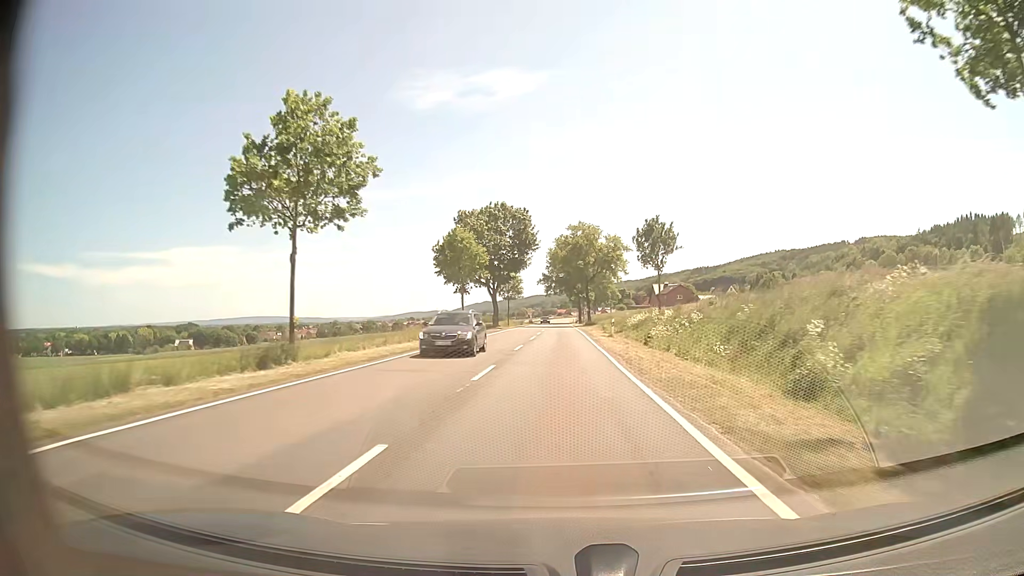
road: tertiary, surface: asphalt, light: Day
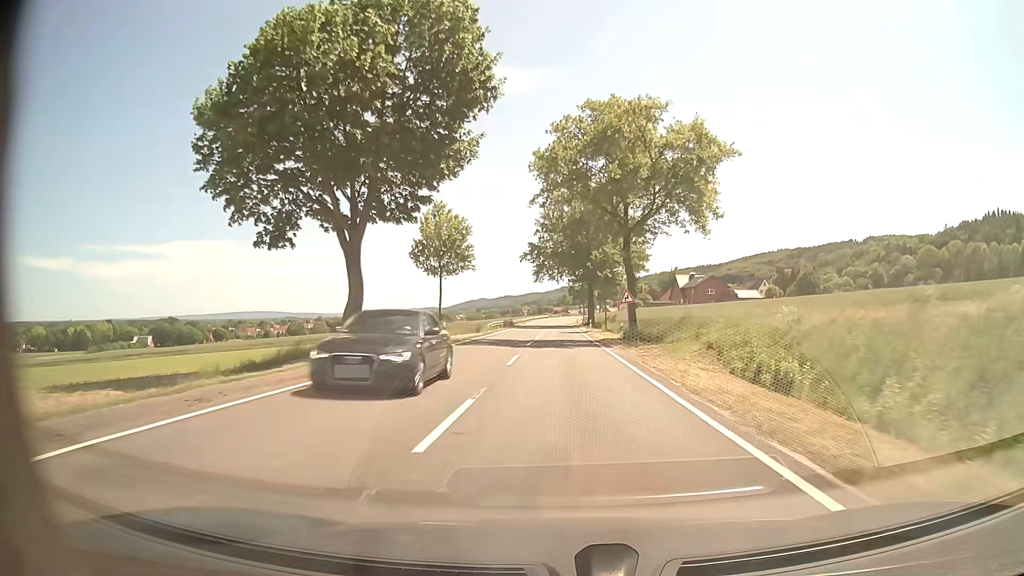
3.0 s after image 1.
(+0.1, +54.9) m; +1°
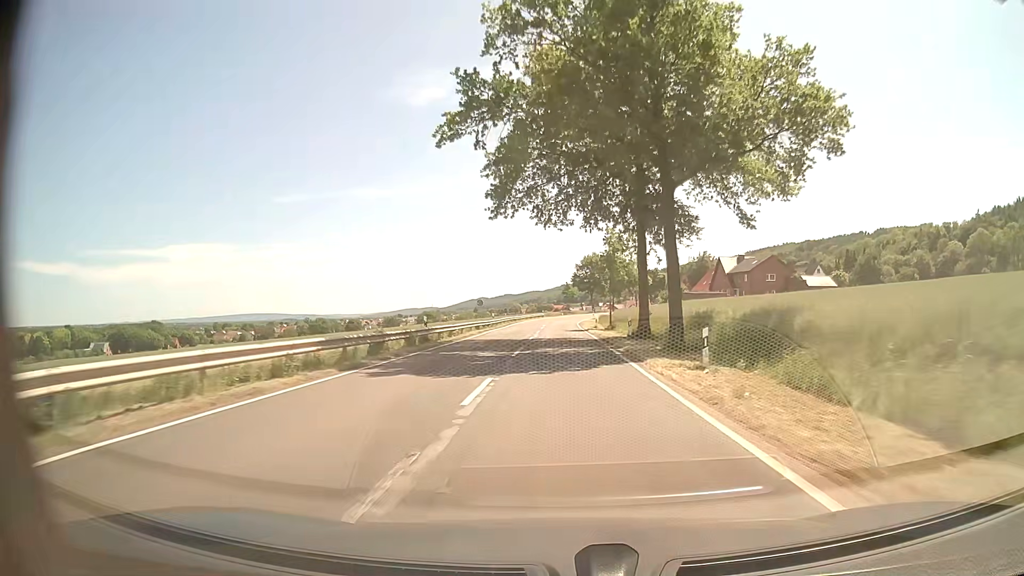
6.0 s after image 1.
(0.0, +54.9) m; 0°
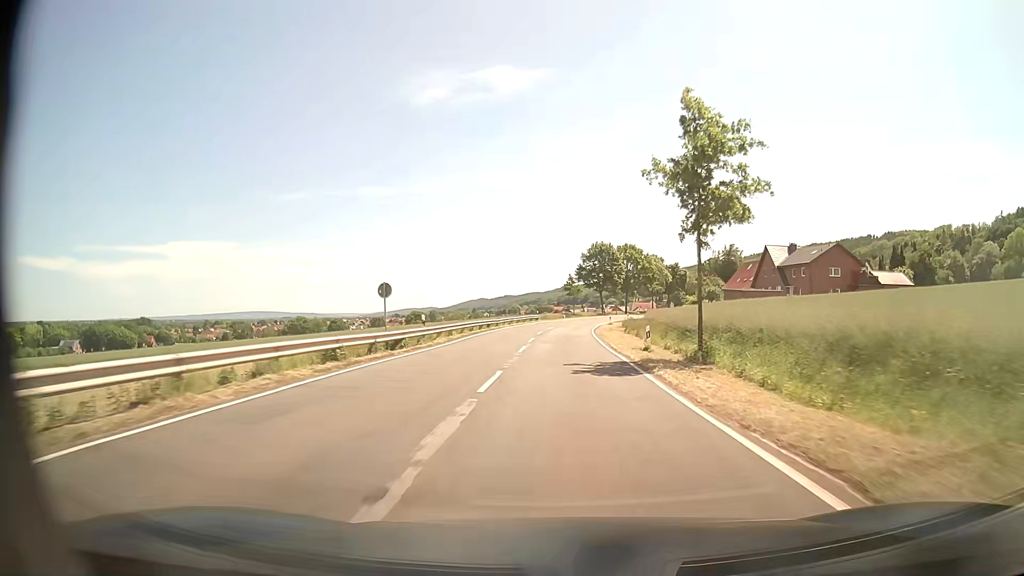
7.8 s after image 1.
(-0.1, +32.9) m; 0°
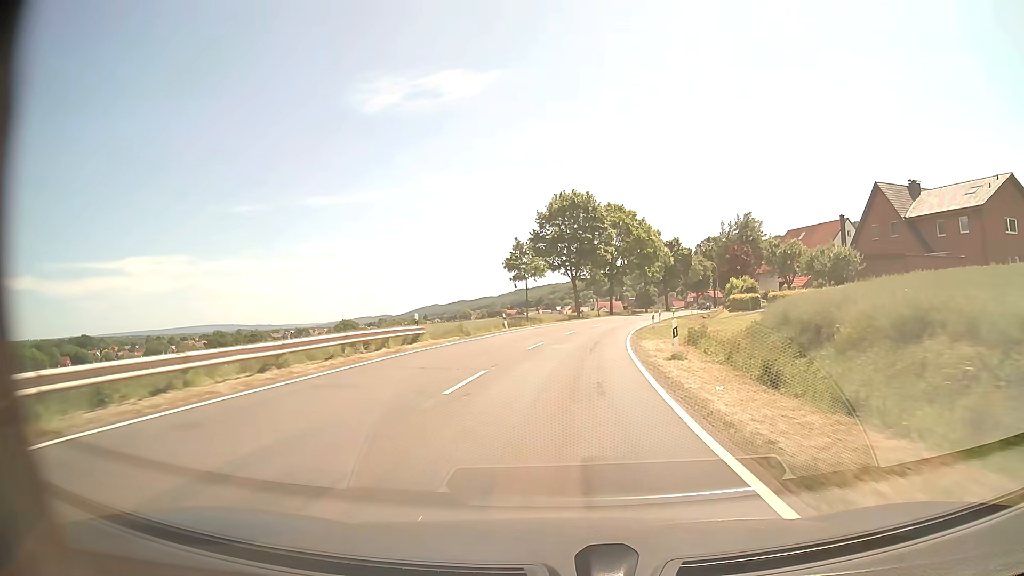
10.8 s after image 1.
(+1.2, +54.7) m; +4°
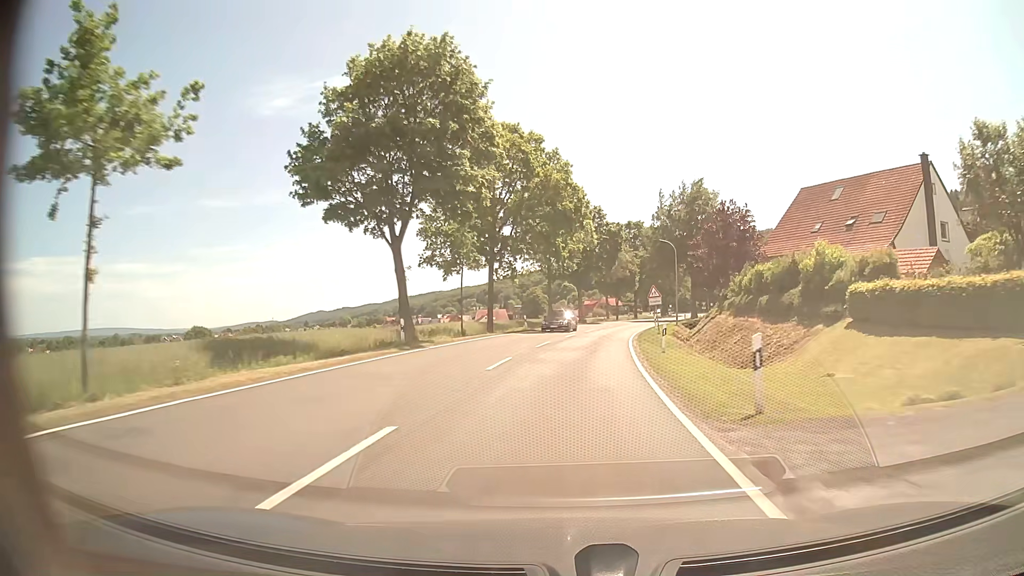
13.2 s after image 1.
(+3.6, +43.3) m; +10°
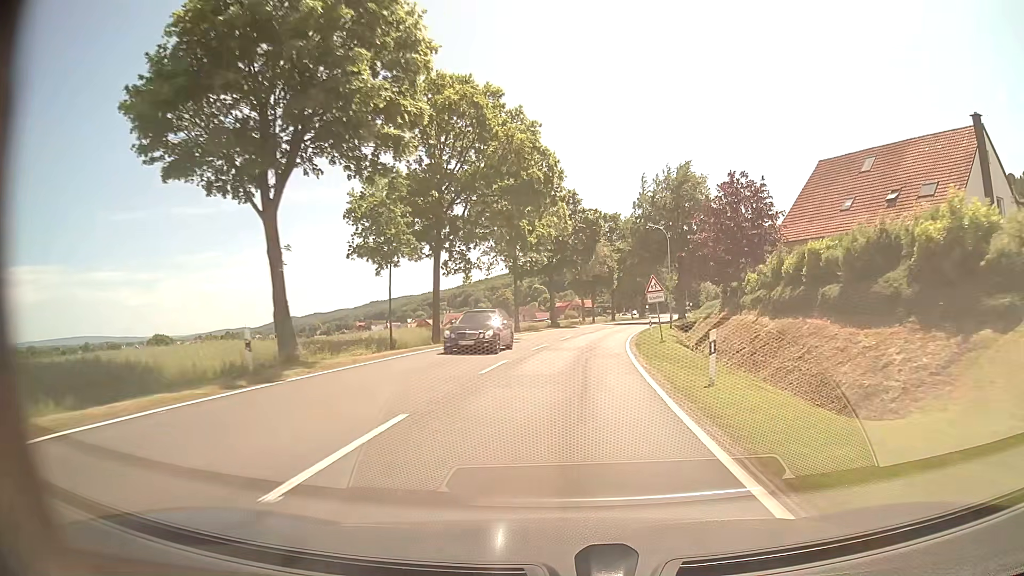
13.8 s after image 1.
(+0.2, +10.9) m; +2°
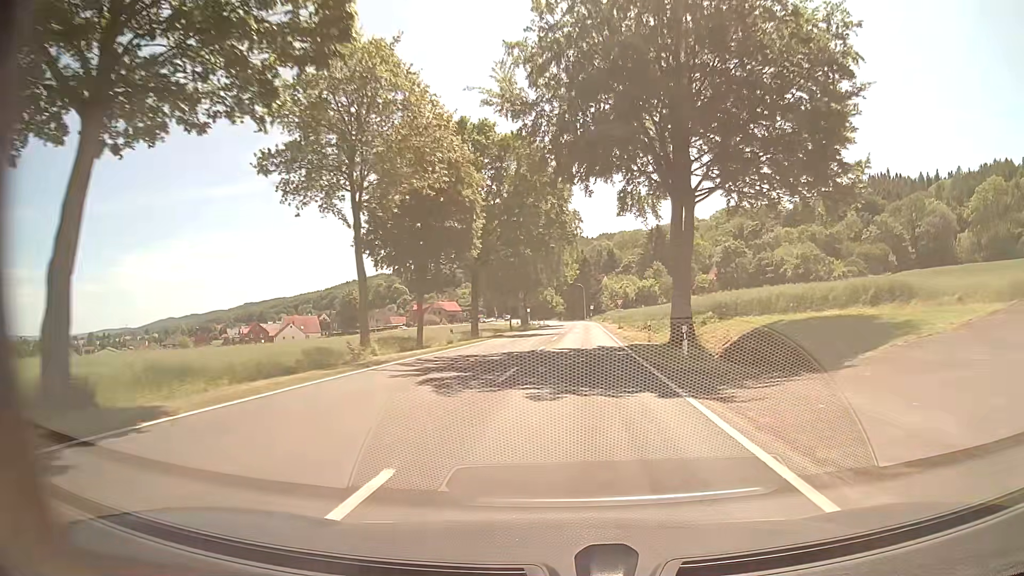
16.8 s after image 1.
(+4.9, +54.2) m; +10°
(0, +10) (+1, +20) (+1, +30) (+2, +40) (+2, +50) (+2, +60) (+3, +70) (+3, +80) (+3, +90) (+4, +100) m
